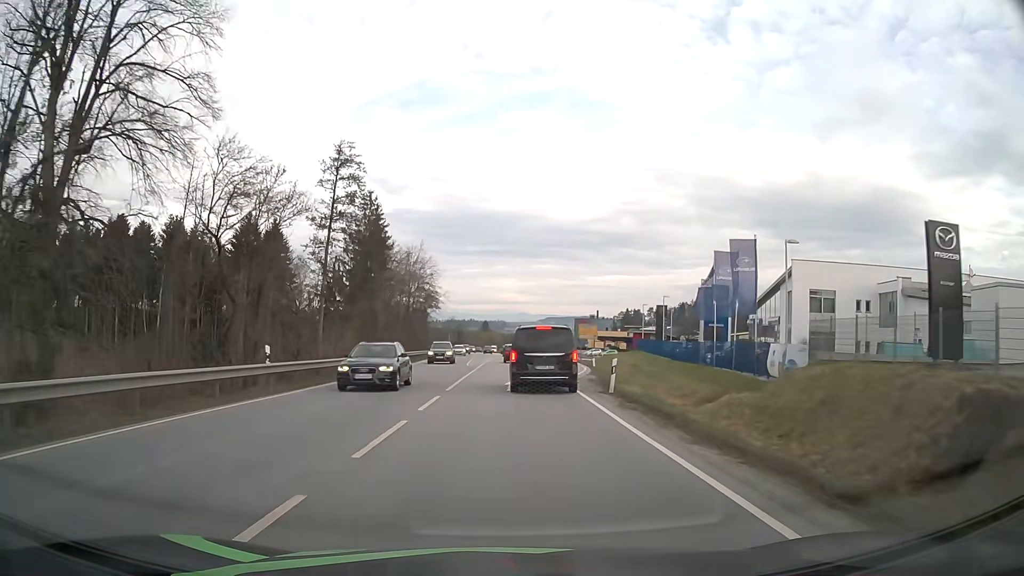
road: primary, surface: asphalt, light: Day
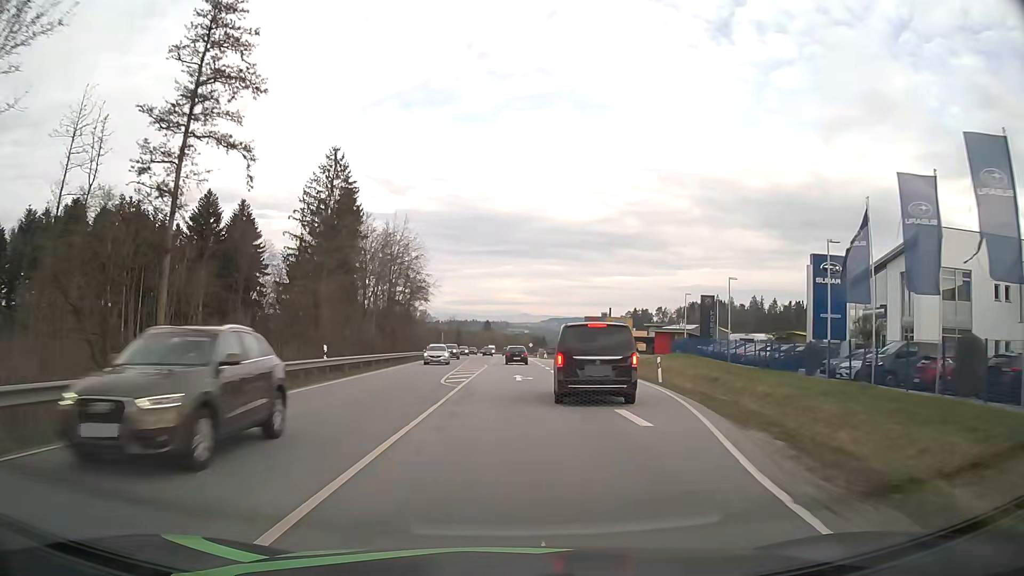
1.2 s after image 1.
(0.0, +20.3) m; 0°
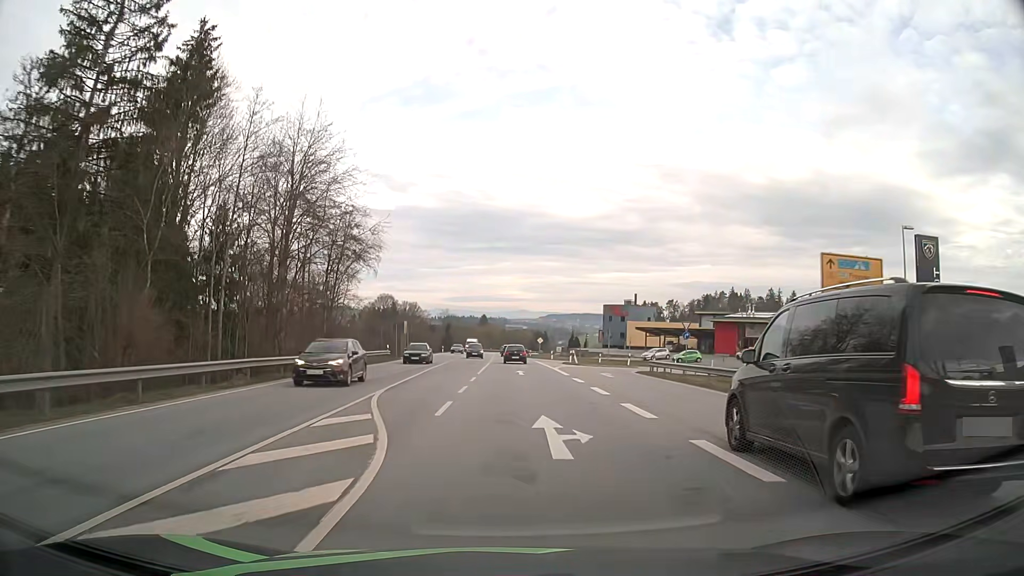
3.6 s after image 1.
(+0.1, +41.4) m; 0°
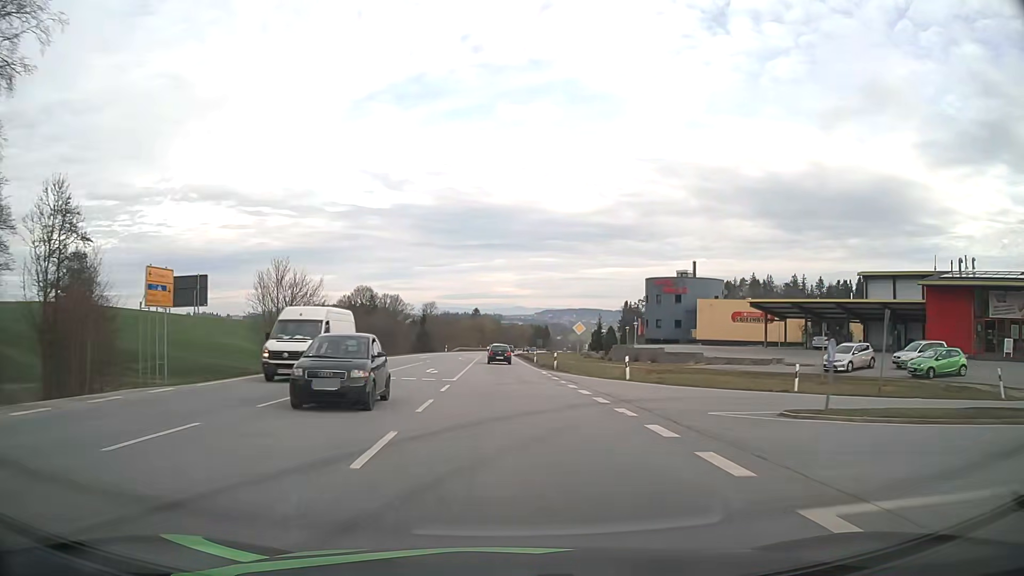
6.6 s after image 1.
(+0.4, +53.6) m; +1°
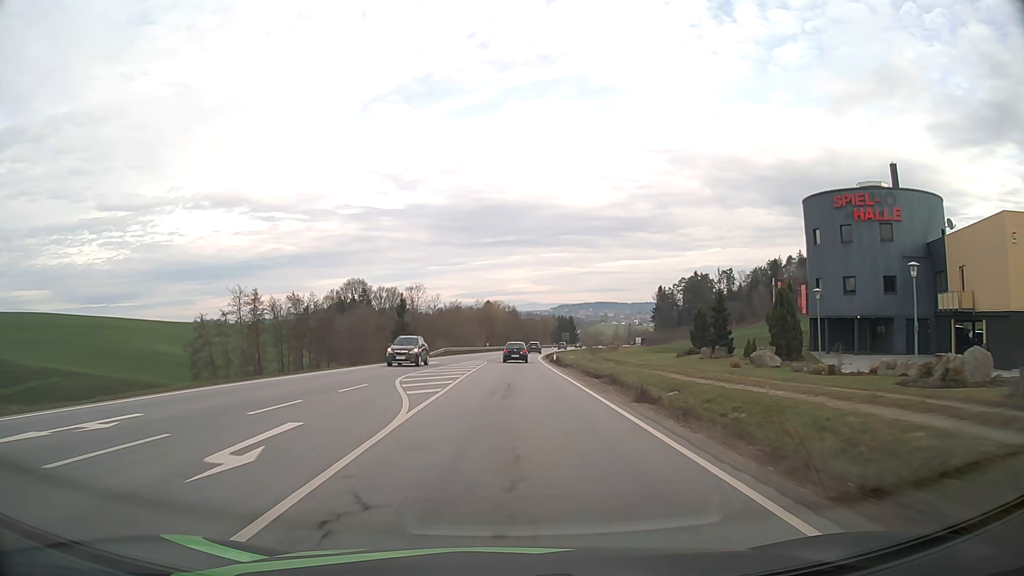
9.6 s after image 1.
(-0.7, +55.2) m; -1°
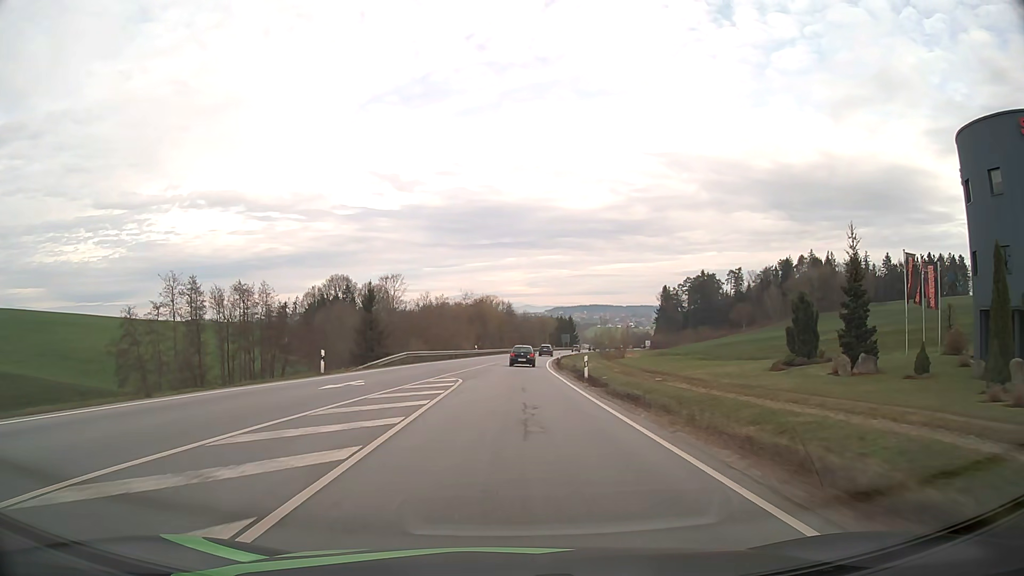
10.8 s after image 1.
(0.0, +22.4) m; +1°
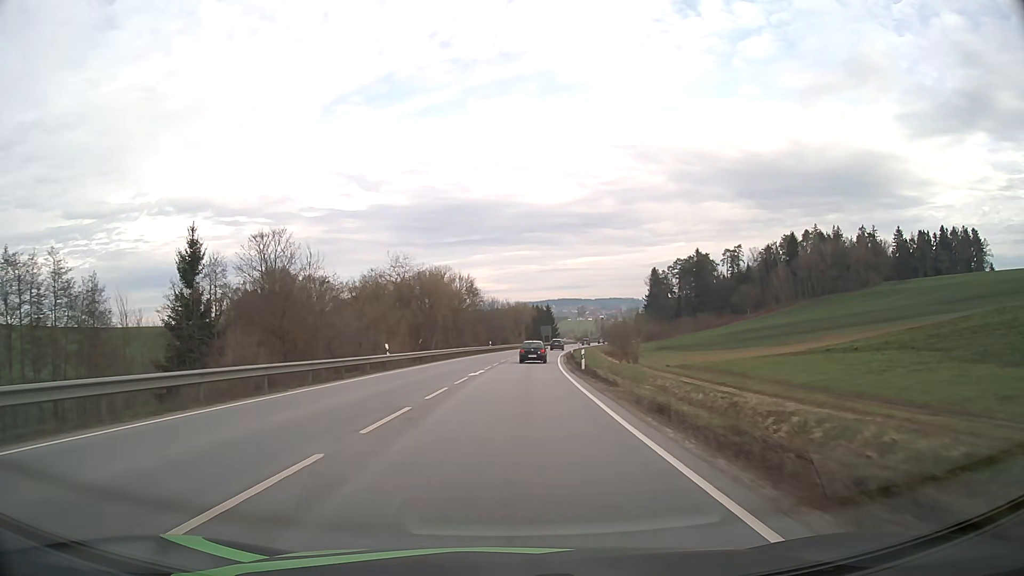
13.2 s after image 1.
(+0.8, +45.2) m; +2°
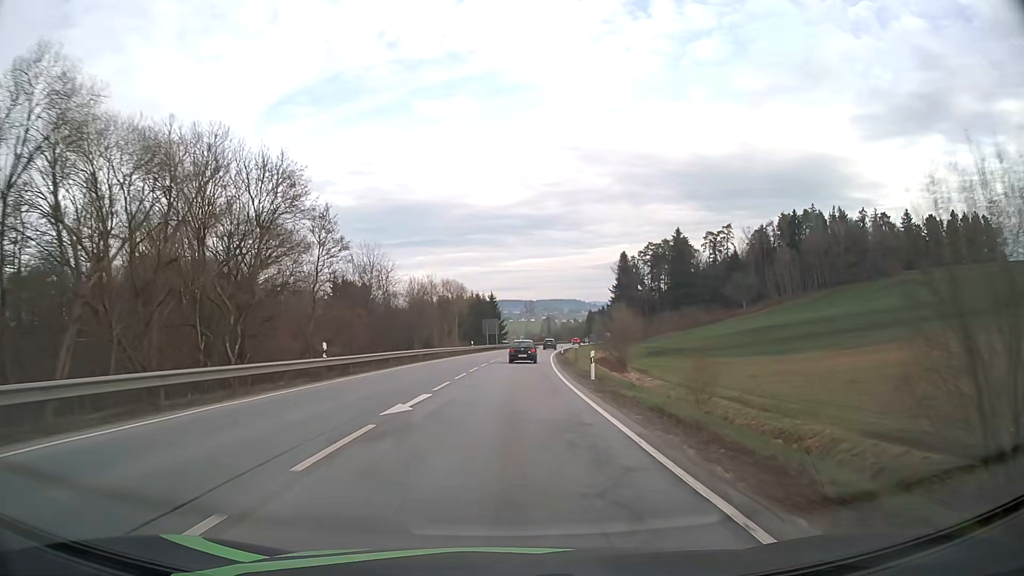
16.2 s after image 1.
(+2.5, +57.4) m; +5°
